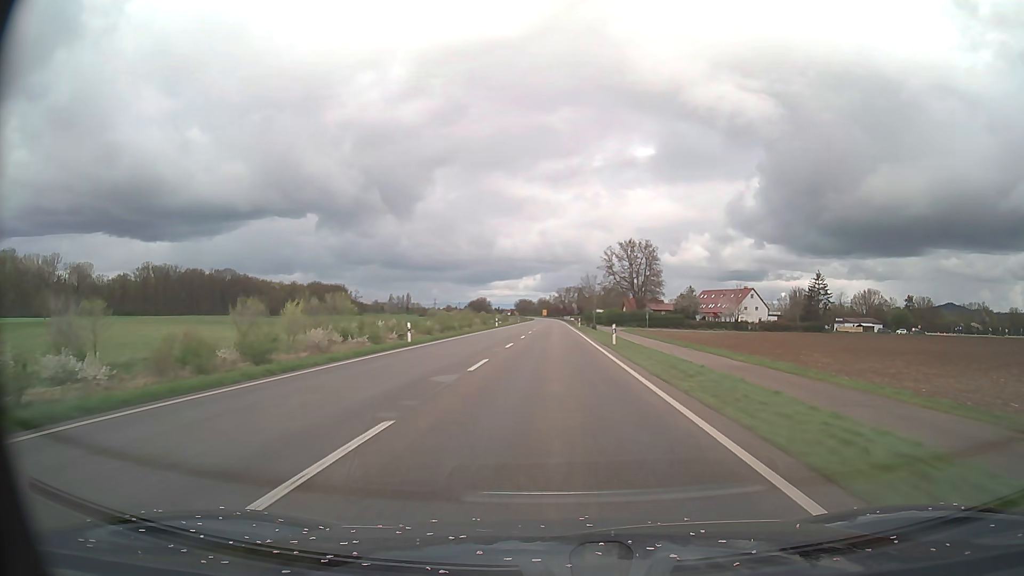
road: primary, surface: asphalt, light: Day
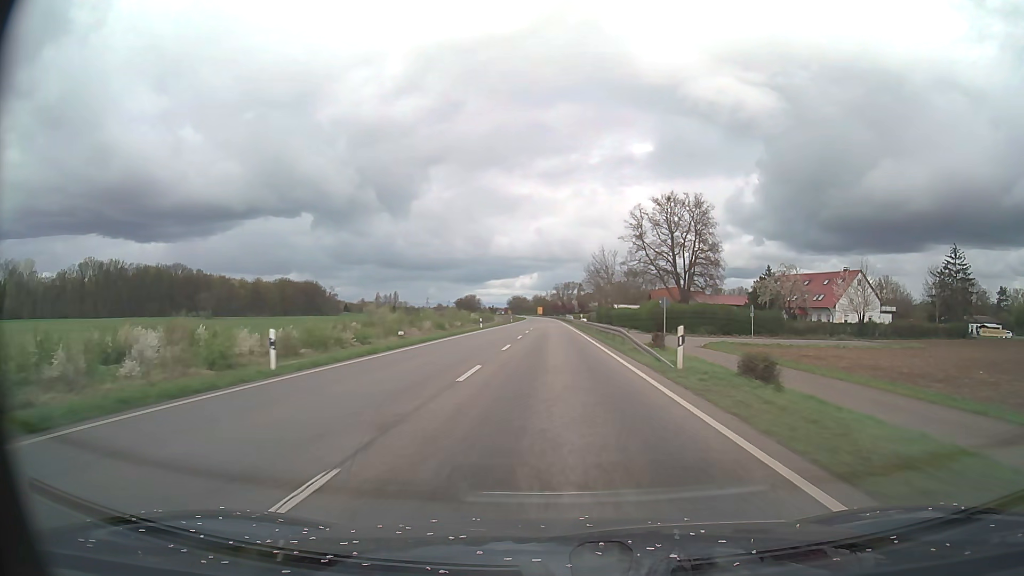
(+0.1, +62.8) m; 0°
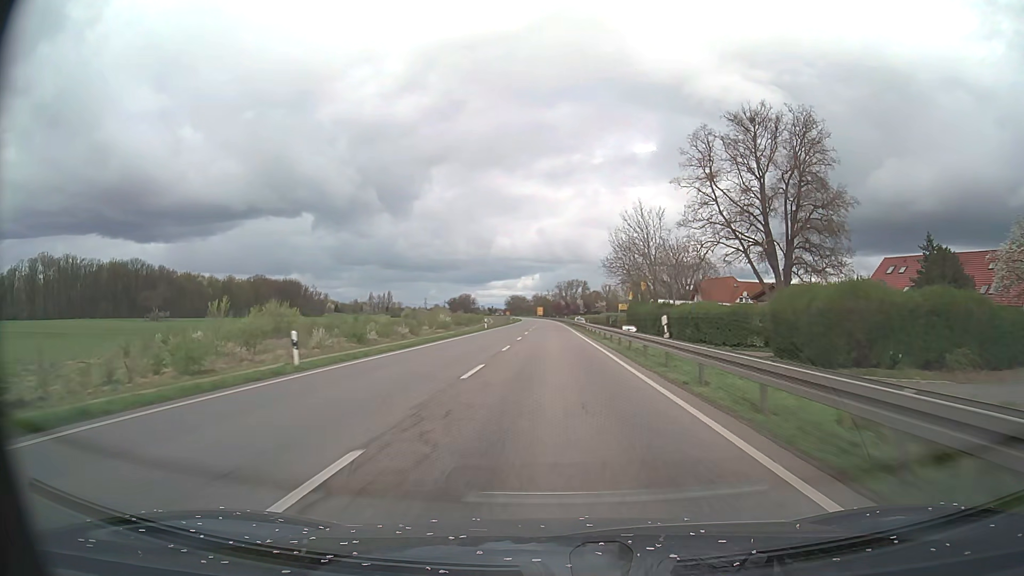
(-0.1, +47.1) m; 0°
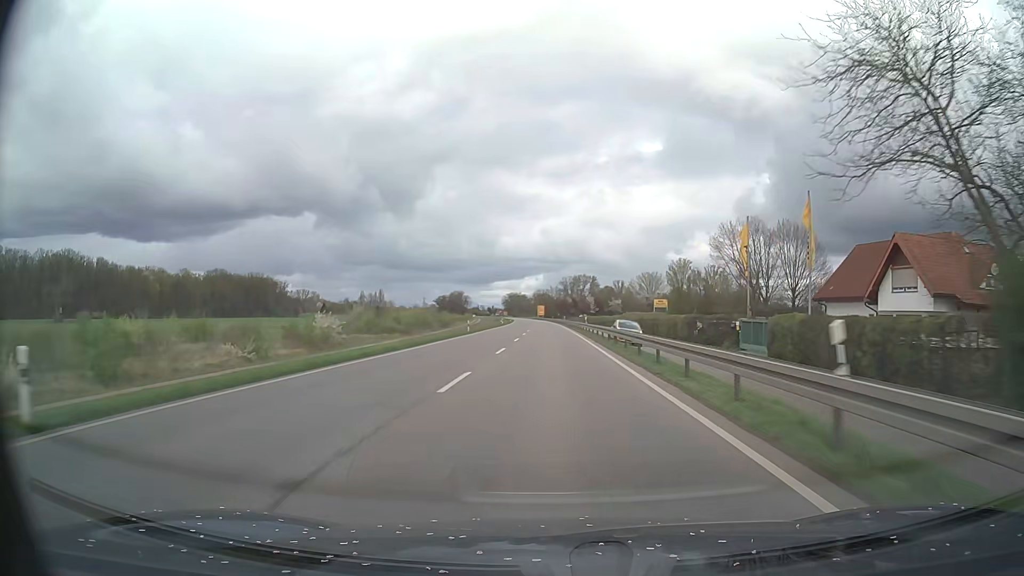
(-0.1, +62.7) m; 0°
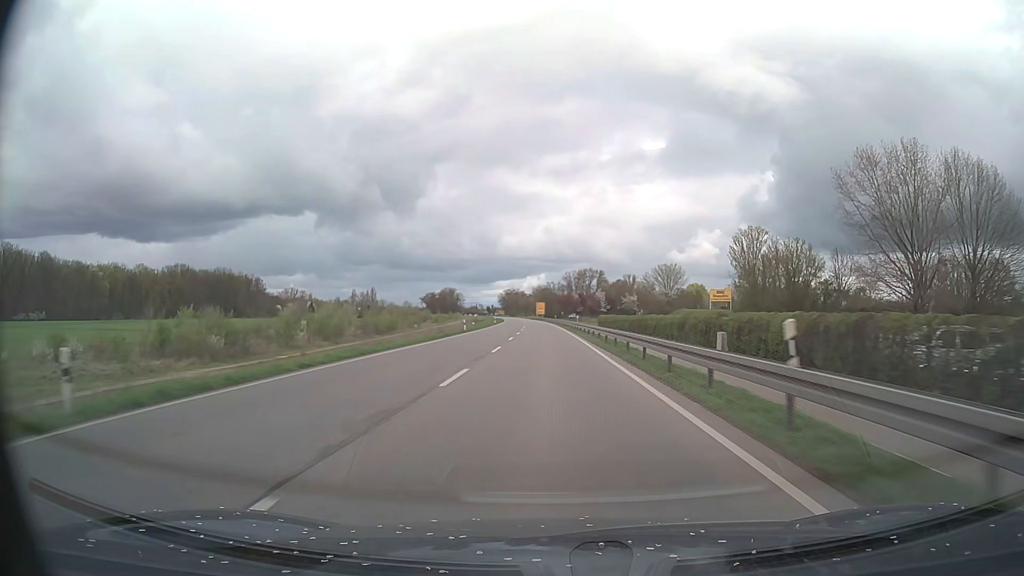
(-0.1, +47.0) m; 0°
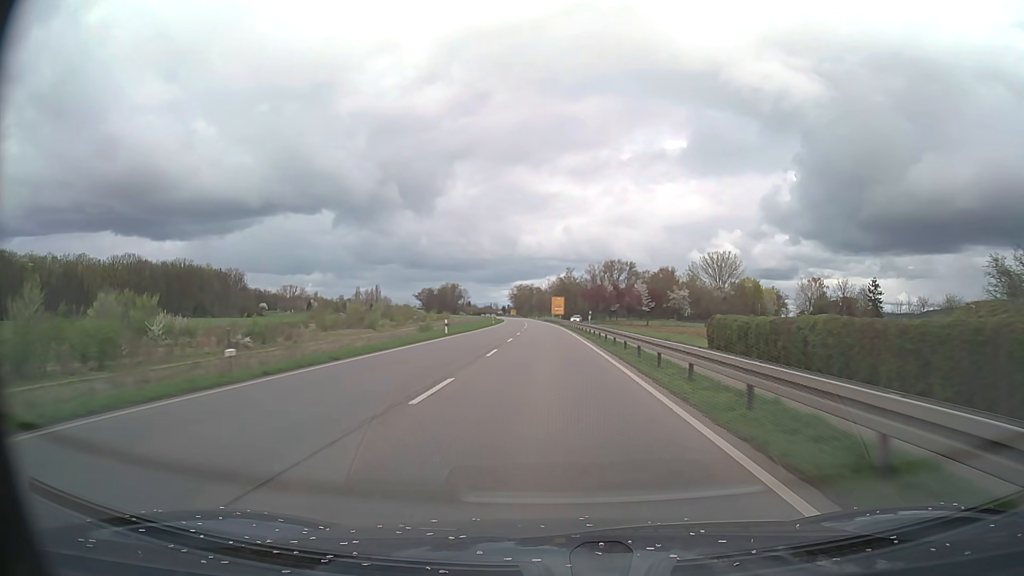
(-0.8, +62.7) m; -2°
